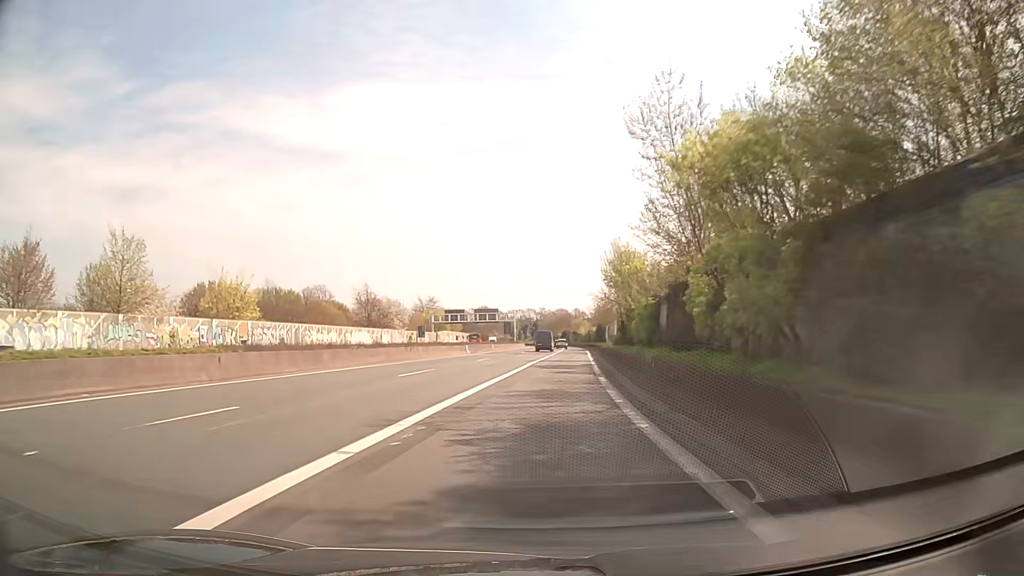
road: trunk_link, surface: asphalt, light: Day
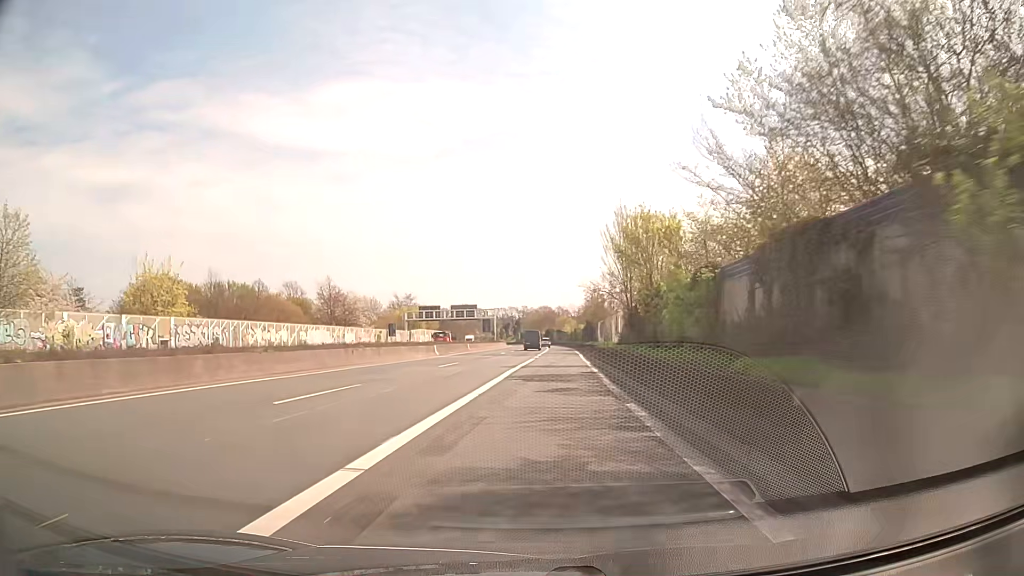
(+0.1, +10.9) m; +1°
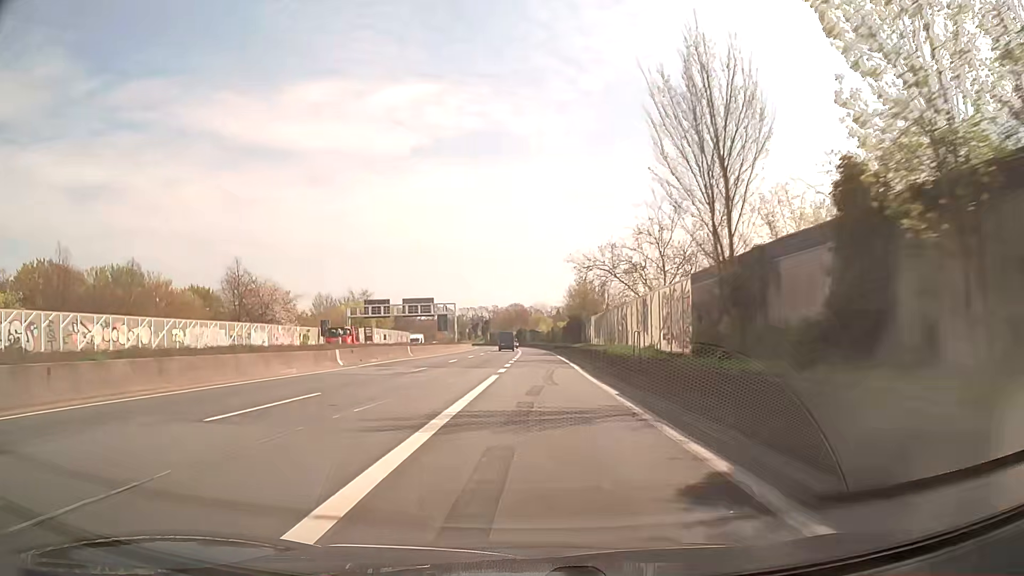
(+0.5, +21.9) m; +3°
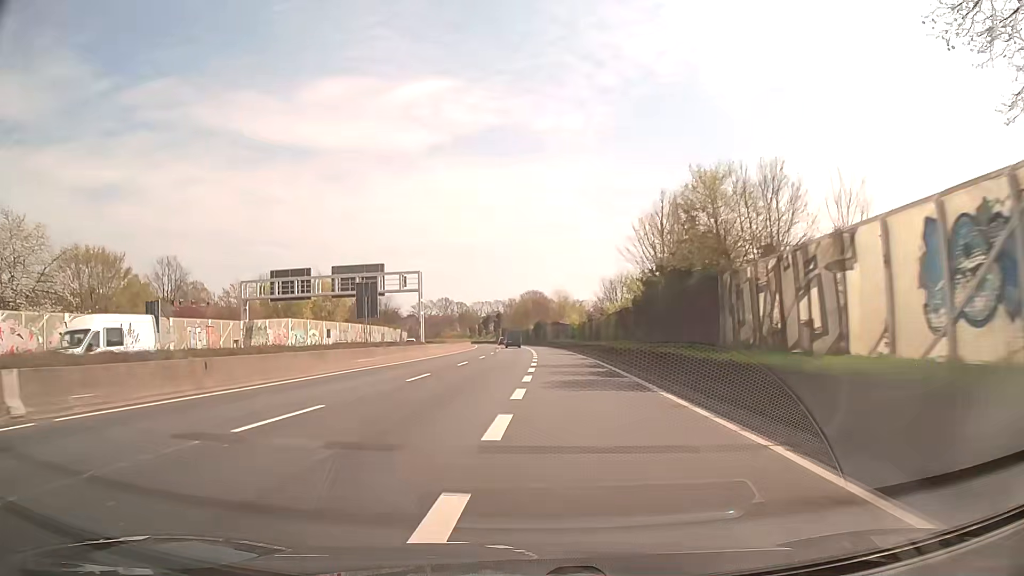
(-0.2, +44.0) m; -1°
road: trunk
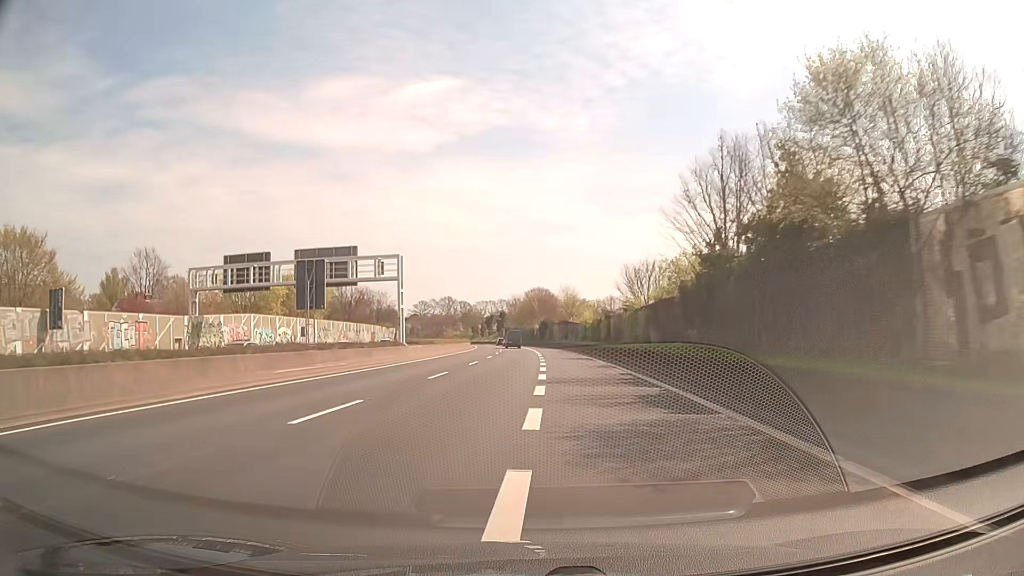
(-0.1, +11.0) m; -1°
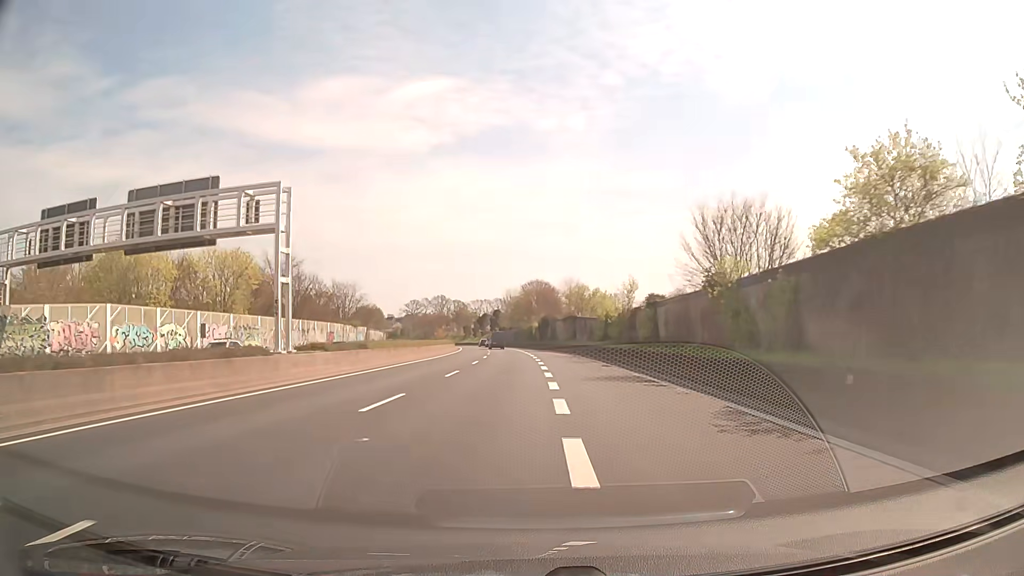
(0.0, +22.0) m; 0°
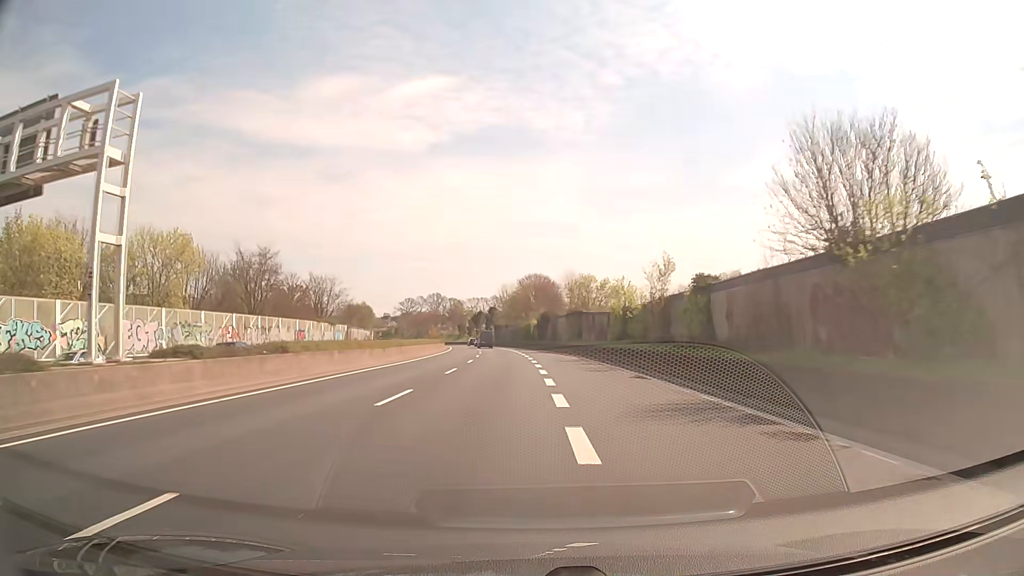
(+0.1, +11.0) m; 0°
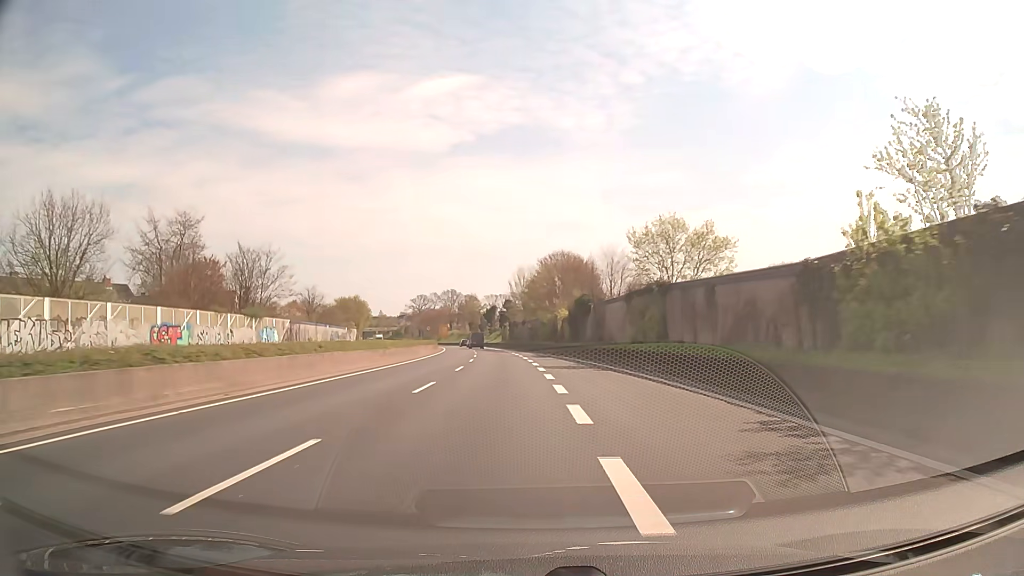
(-0.3, +32.9) m; -2°
(0, +10) (0, +20) (0, +30) (-1, +40) (-1, +50) (-2, +60) (-3, +70) (-4, +80) (-5, +90) (-6, +100) m
